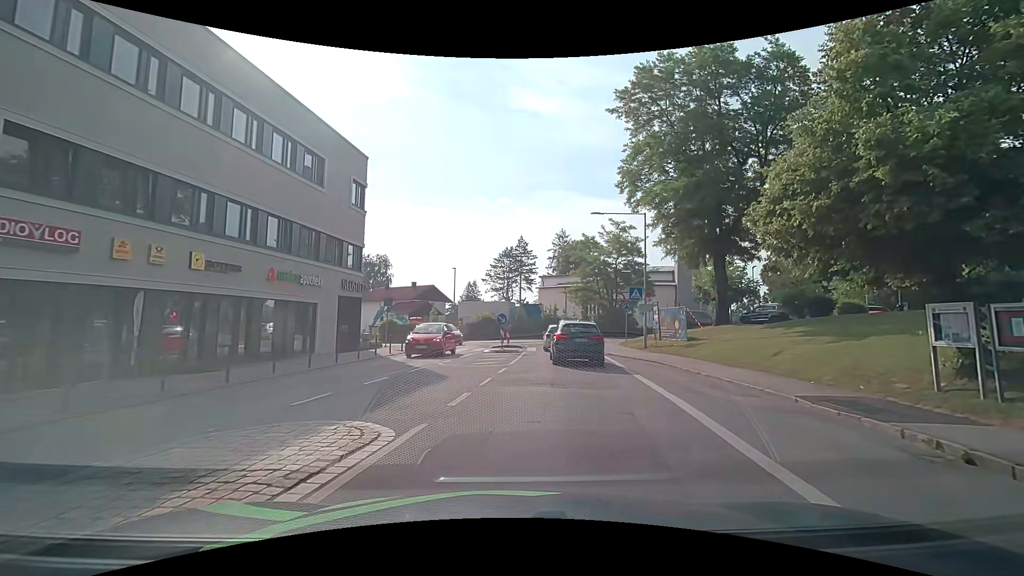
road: unclassified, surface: asphalt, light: Day
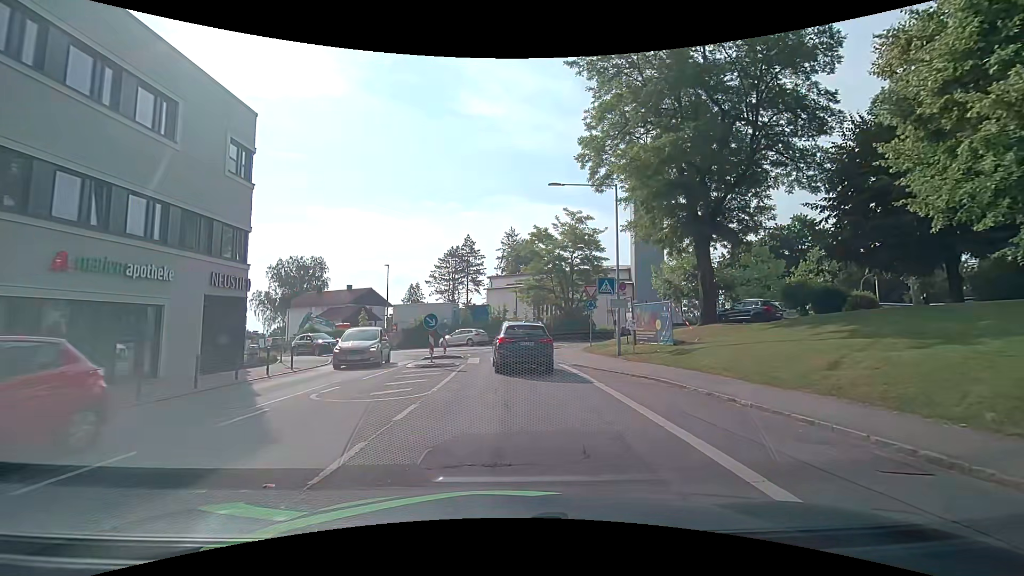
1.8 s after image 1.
(+0.5, +6.8) m; +7°
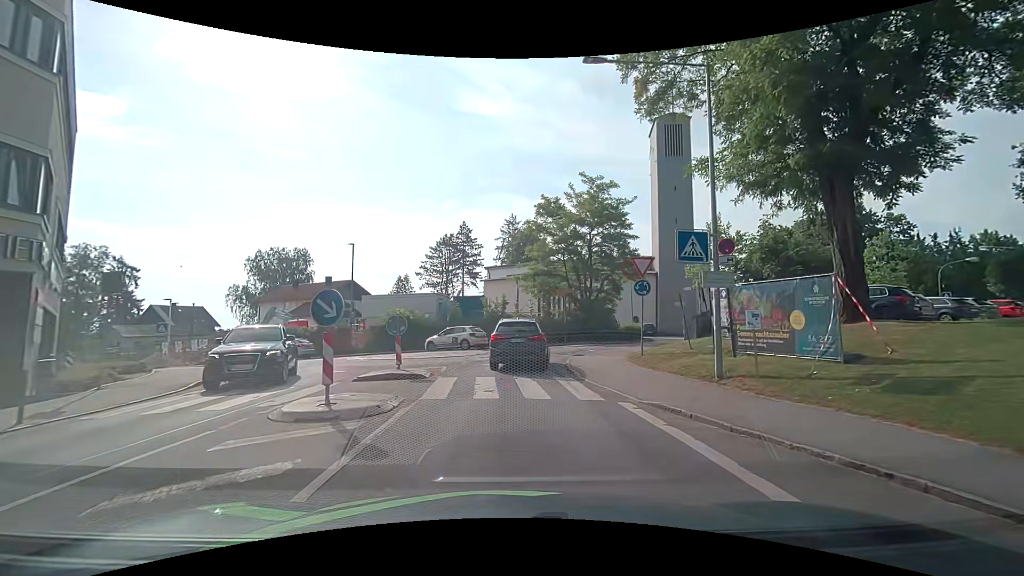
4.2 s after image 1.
(-0.2, +10.9) m; 0°
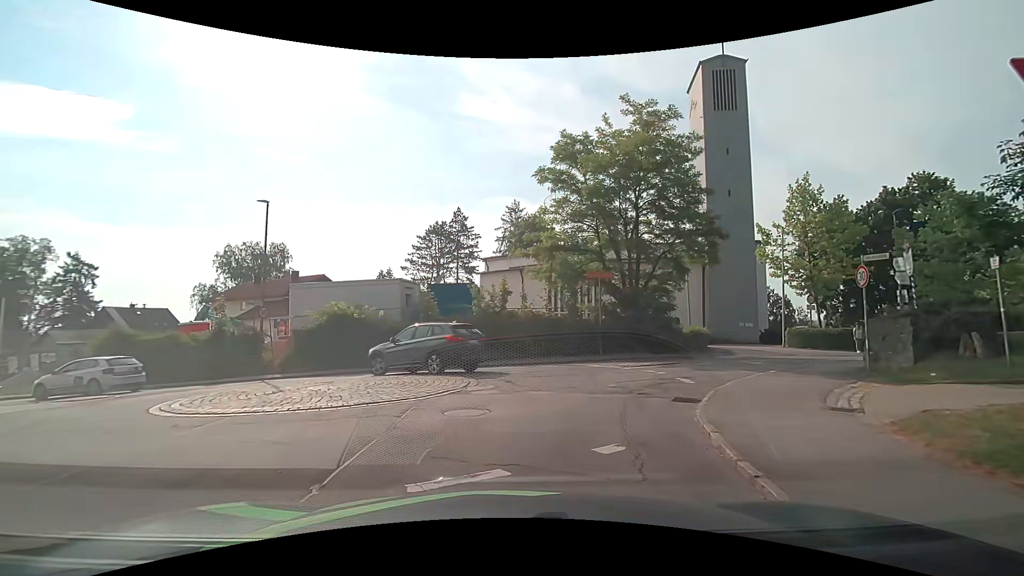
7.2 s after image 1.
(-0.4, +13.3) m; -2°
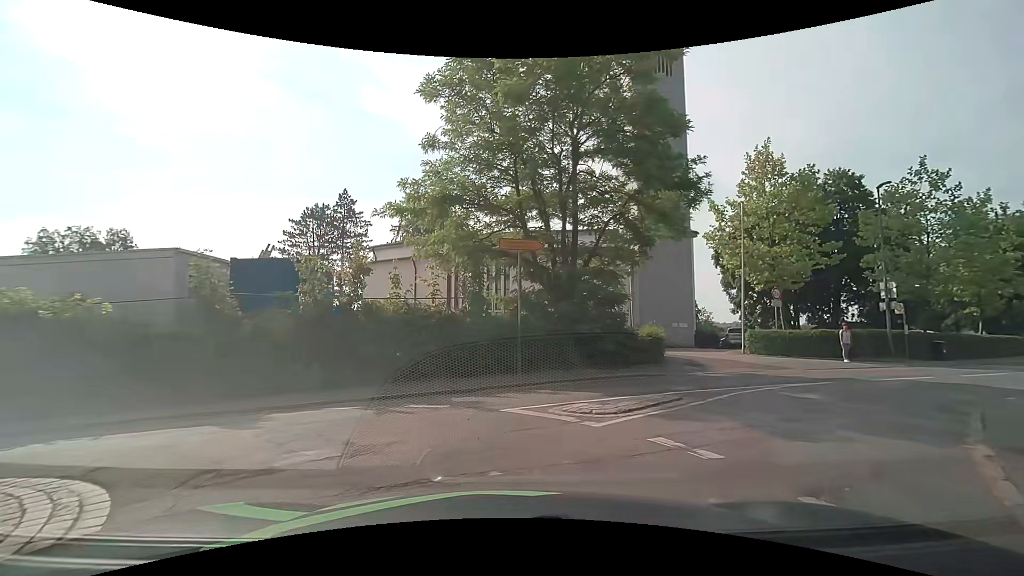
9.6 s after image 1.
(+0.9, +9.3) m; +11°
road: tertiary
